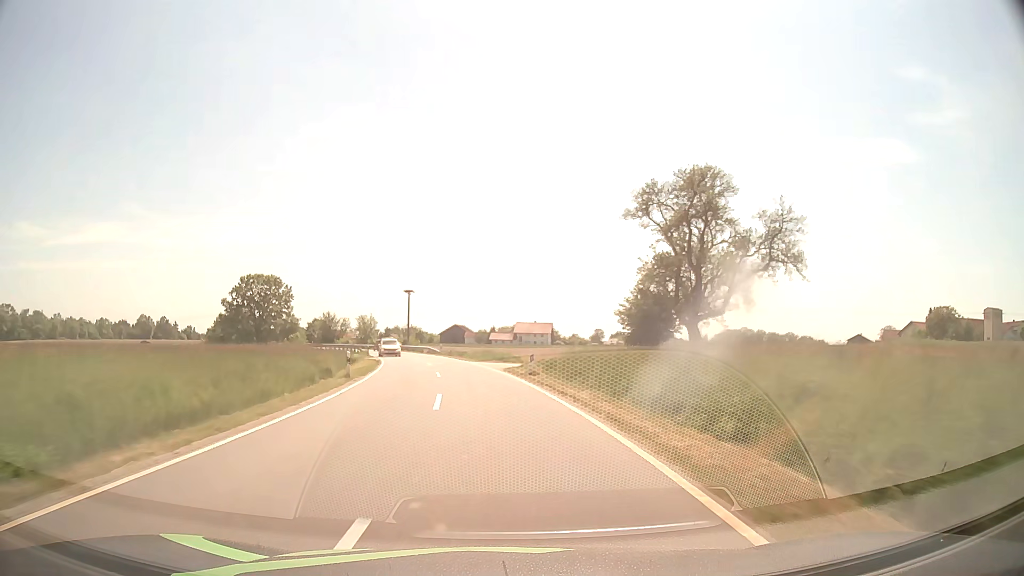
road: tertiary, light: Day
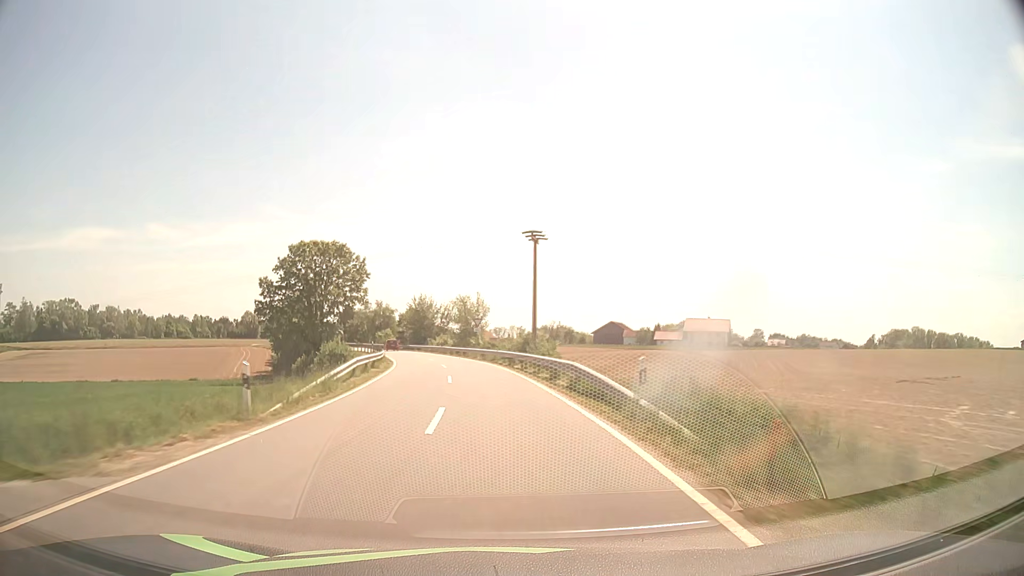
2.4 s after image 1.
(-5.3, +51.7) m; -12°
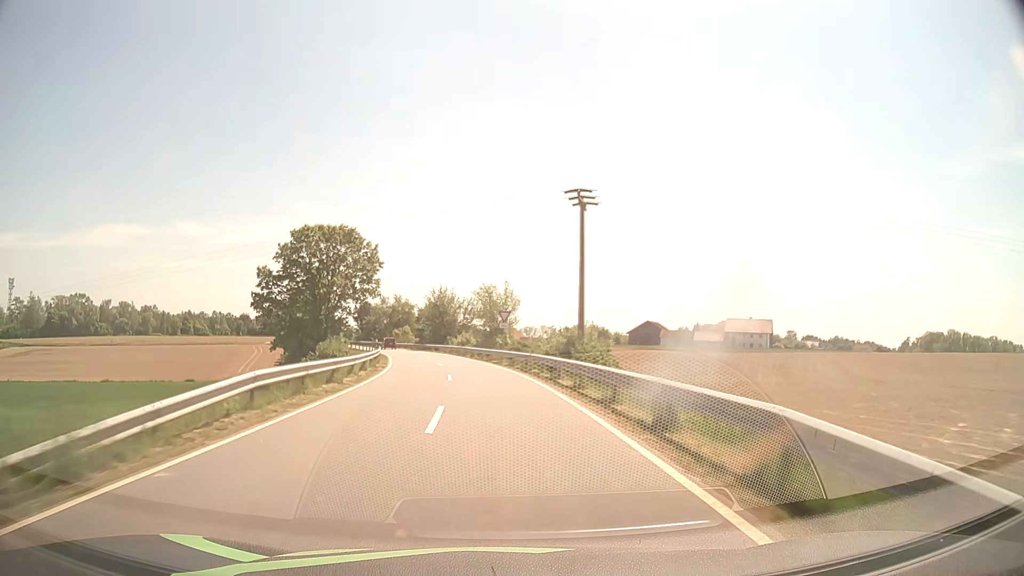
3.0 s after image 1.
(-0.3, +12.4) m; -3°
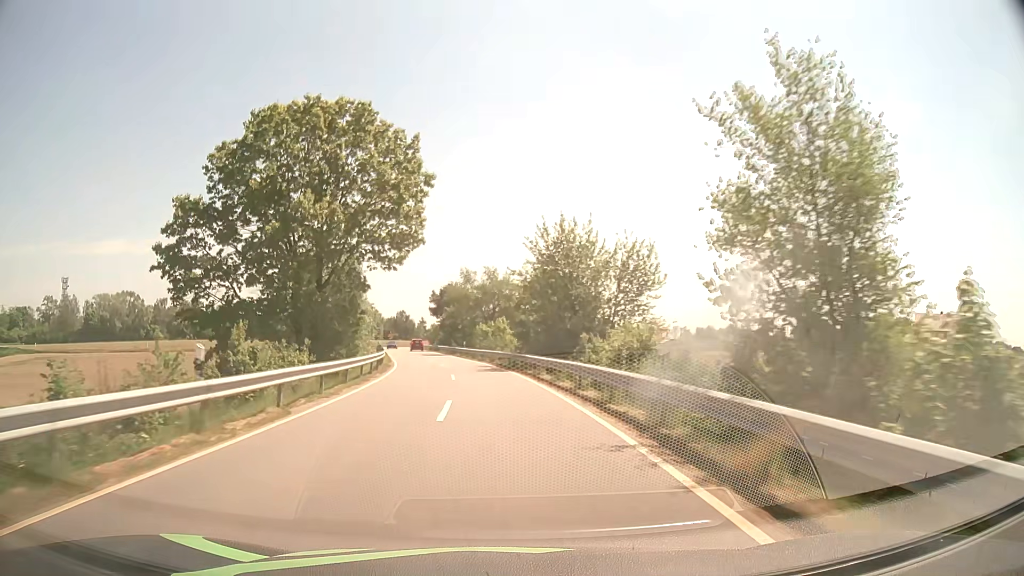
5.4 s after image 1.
(-4.3, +46.8) m; -11°
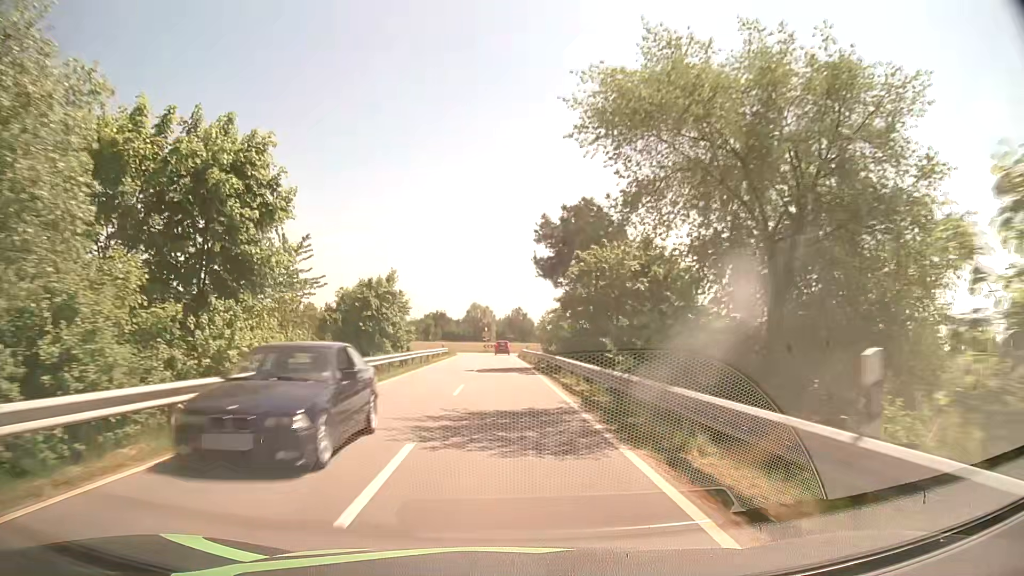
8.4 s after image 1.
(-5.1, +53.3) m; -11°
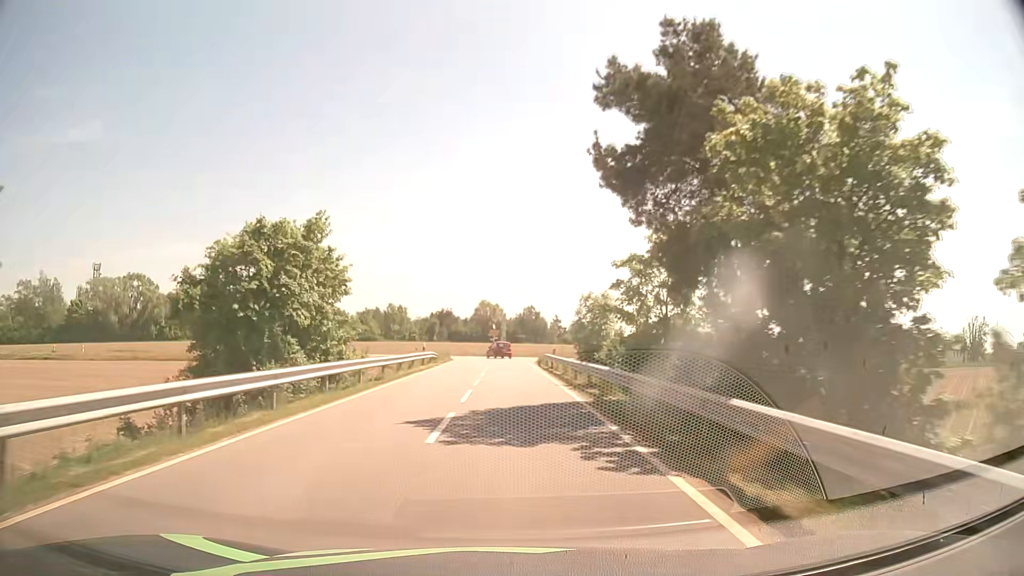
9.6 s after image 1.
(-0.2, +19.9) m; -1°
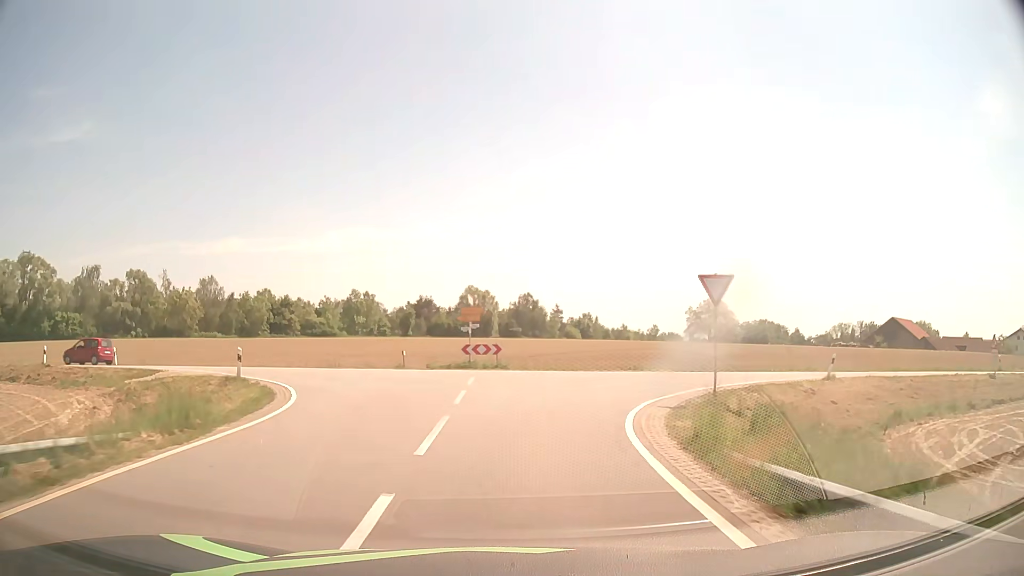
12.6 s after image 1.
(+0.1, +42.6) m; +1°
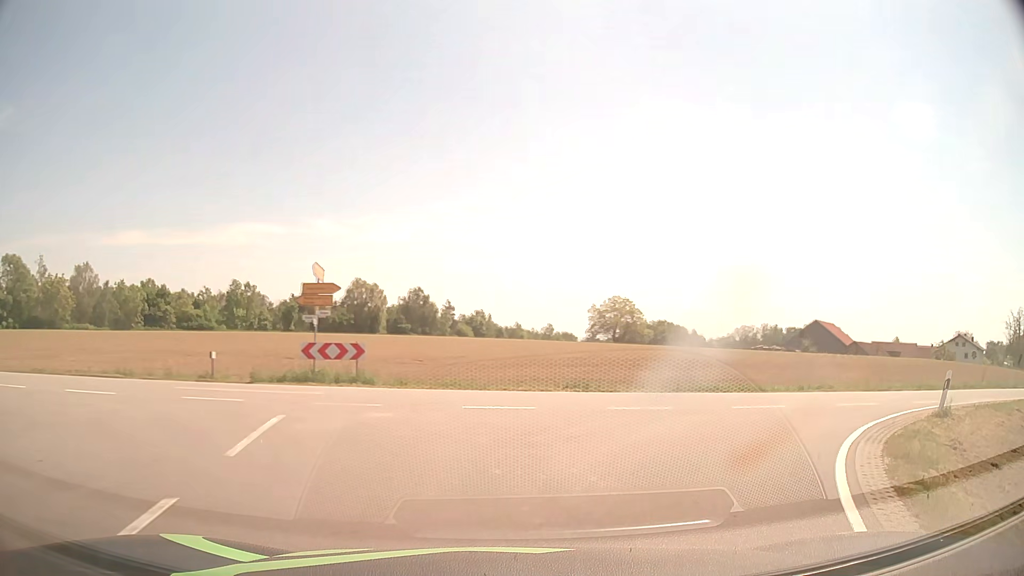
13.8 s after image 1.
(+0.4, +12.0) m; +8°
(+2, +10) (+9, +17) (+18, +20) (+28, +22) (+38, +25) (+47, +29) (+56, +33) (+65, +38) (+73, +44) (+80, +51) m
